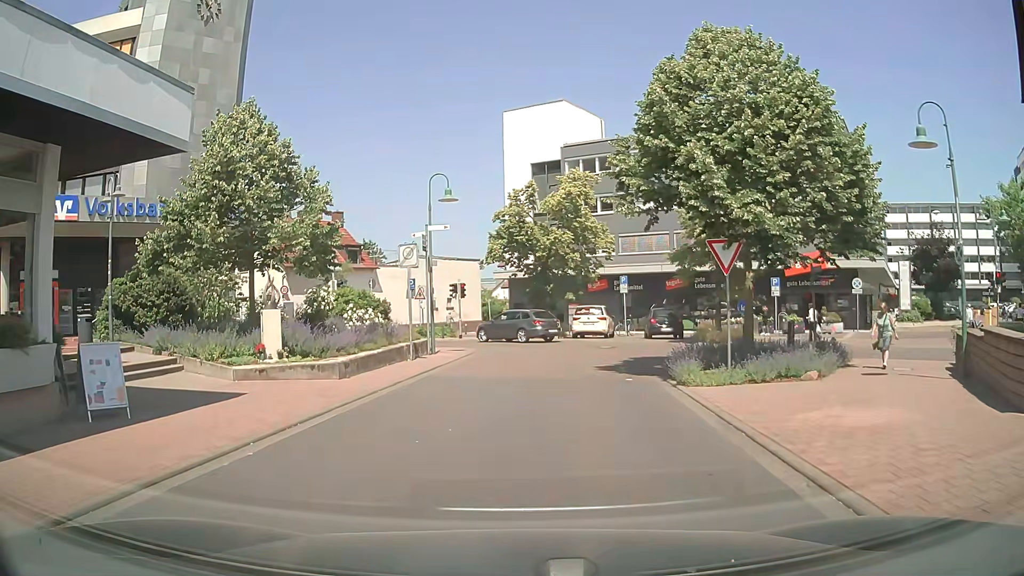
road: residential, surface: asphalt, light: Day
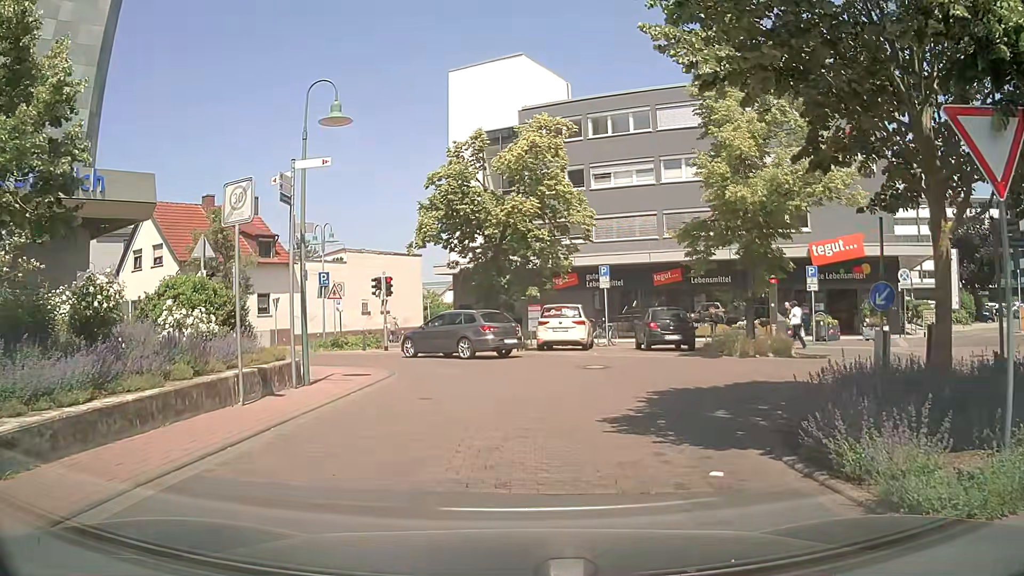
(+0.4, +9.4) m; +5°
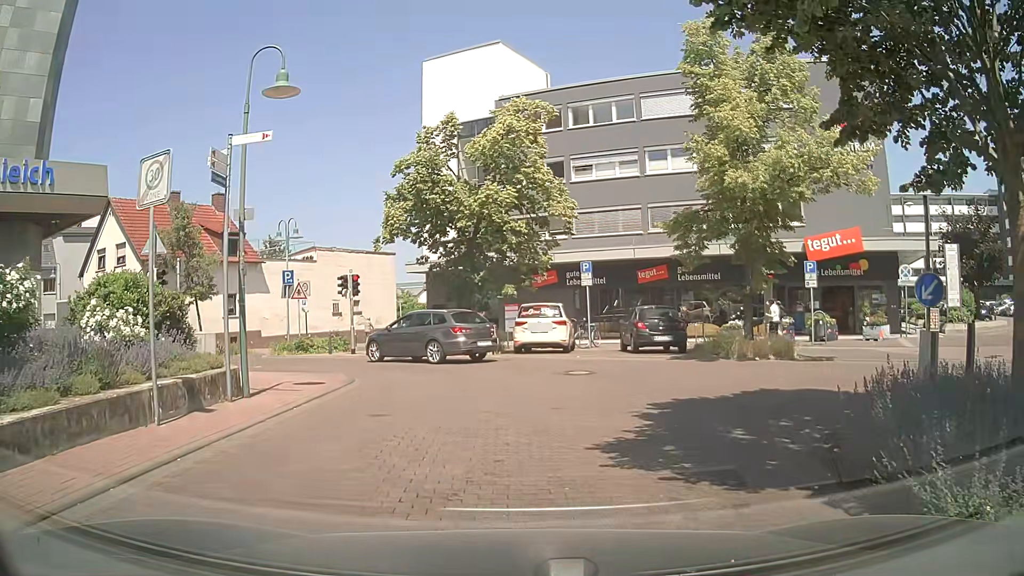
(0.0, +1.9) m; +3°
